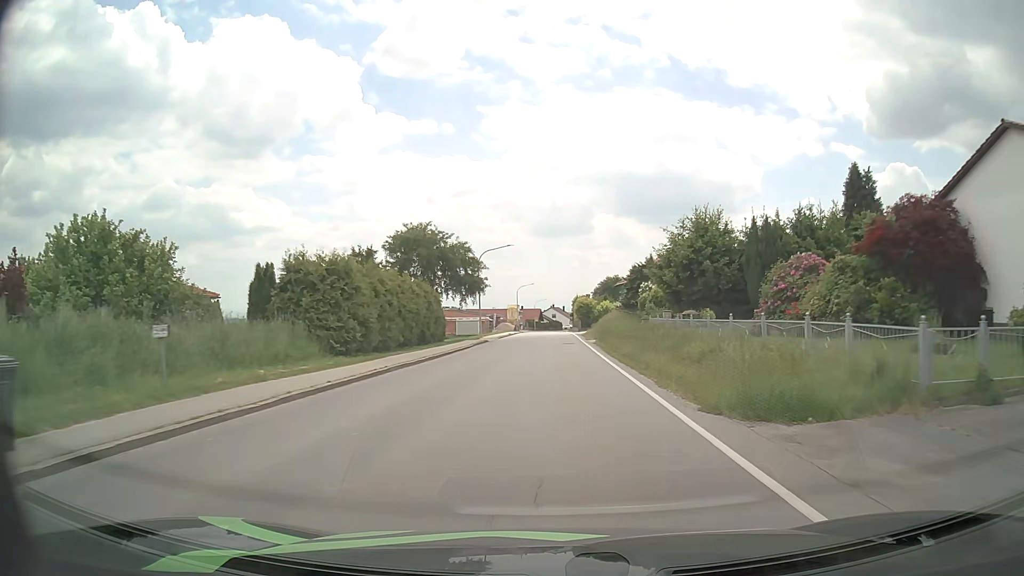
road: secondary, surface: asphalt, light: Day
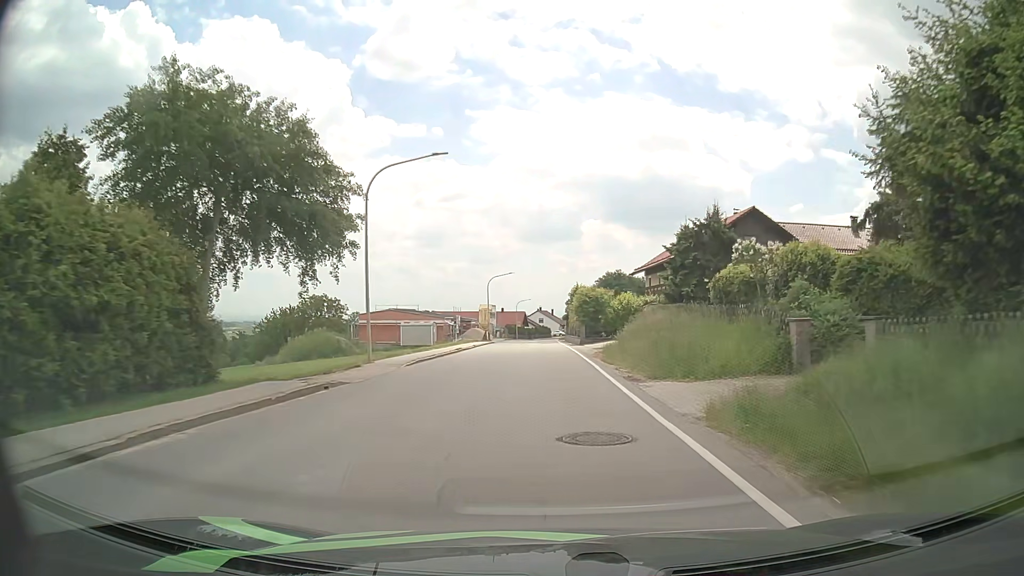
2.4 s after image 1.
(+0.5, +31.6) m; +1°
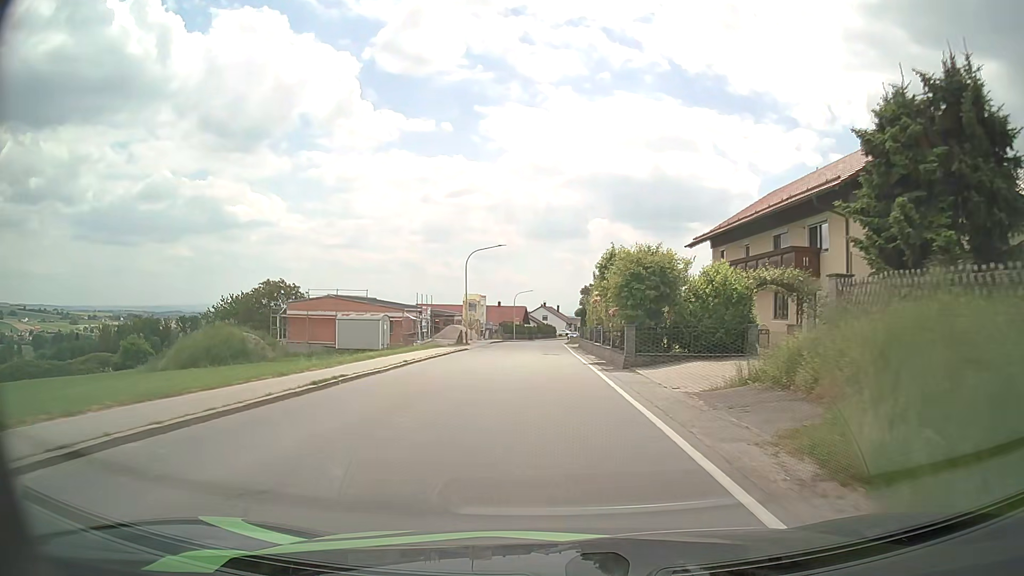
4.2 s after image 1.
(-0.1, +24.1) m; 0°
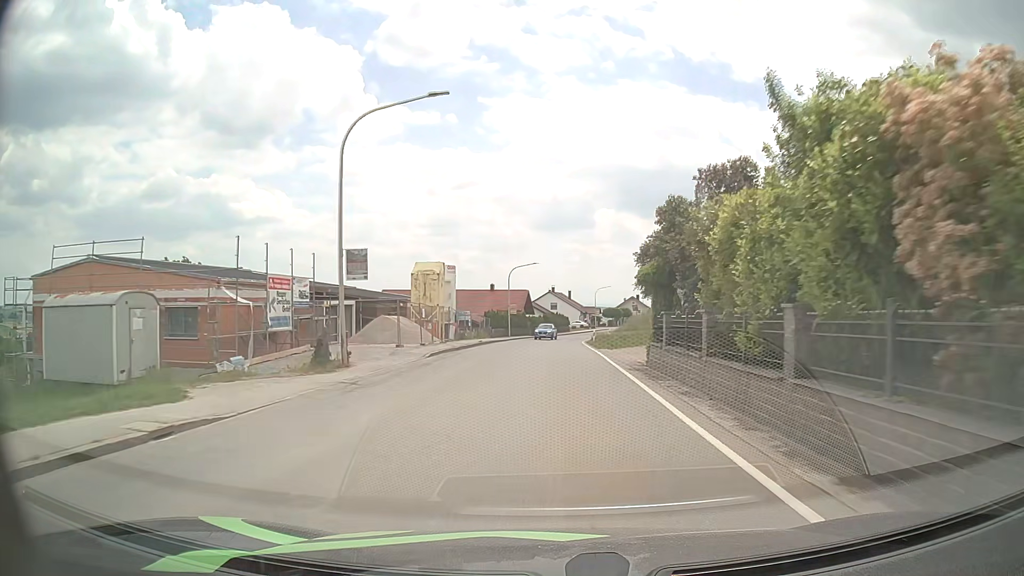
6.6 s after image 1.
(-0.2, +32.6) m; -1°
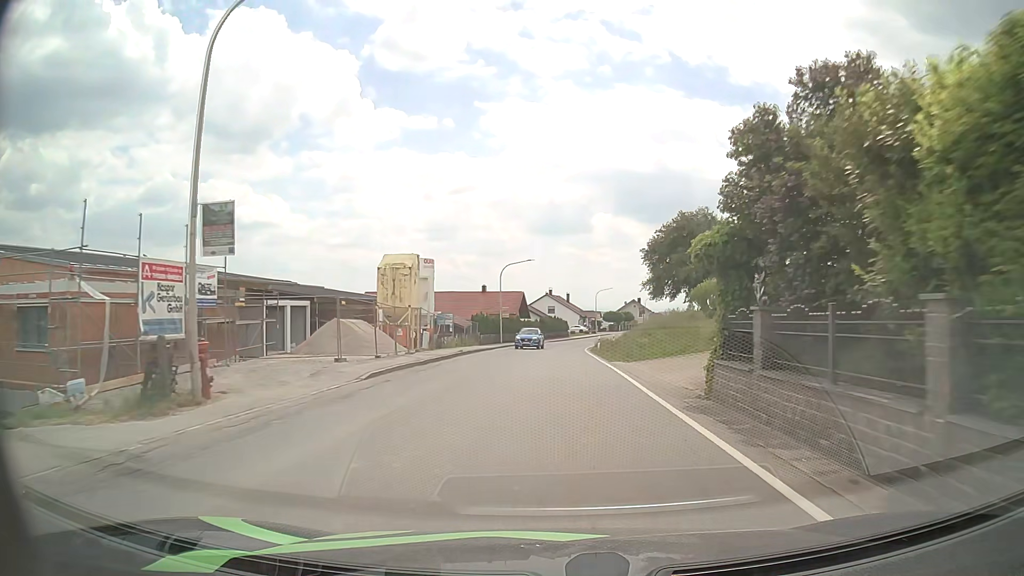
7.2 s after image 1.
(0.0, +8.0) m; 0°
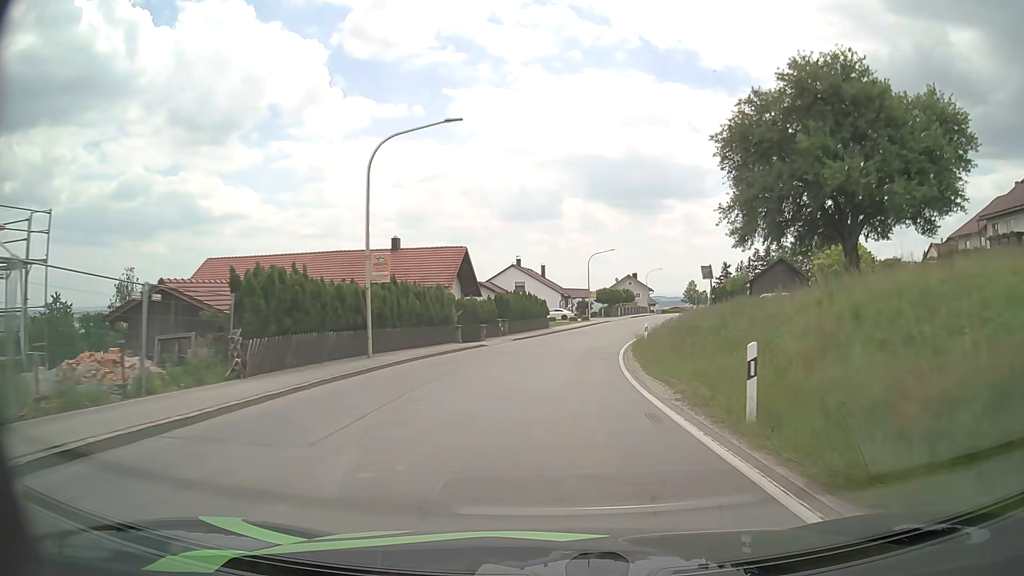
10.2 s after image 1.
(+0.5, +38.6) m; +2°
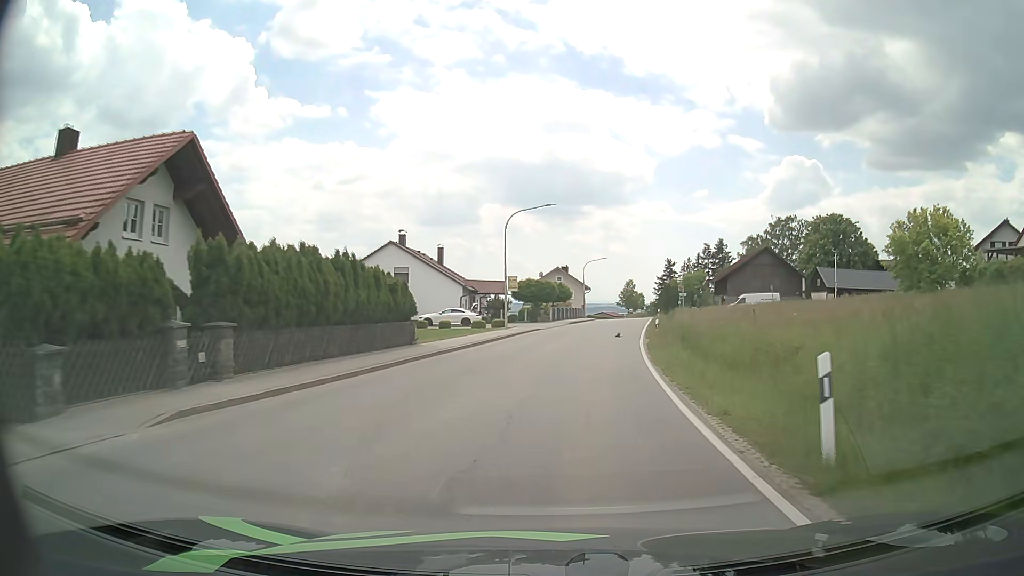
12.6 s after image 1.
(+1.6, +29.8) m; +7°
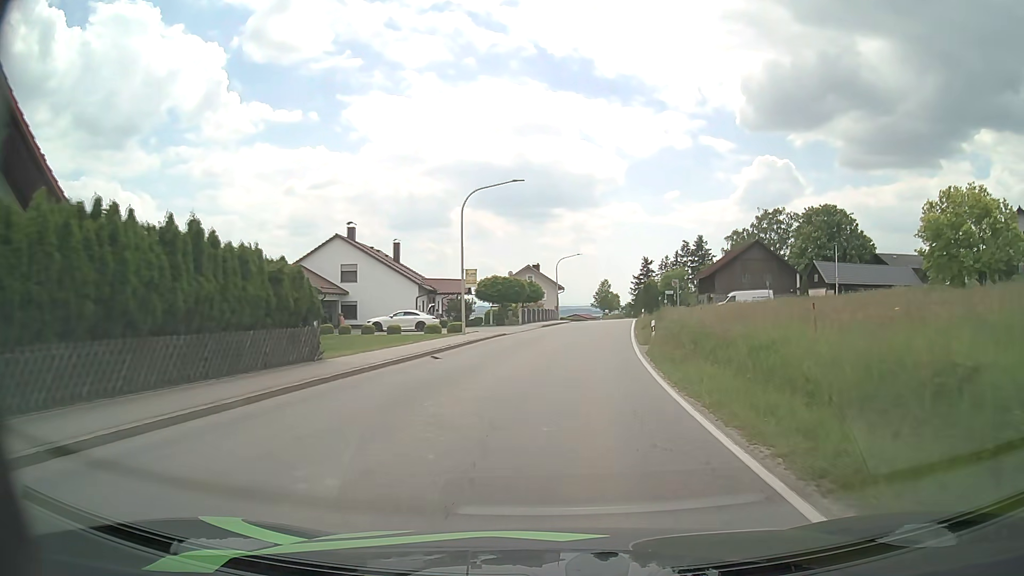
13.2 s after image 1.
(+0.1, +7.6) m; +2°
(0, +10) (+1, +20) (+2, +30) (+3, +40) (+5, +50) (+6, +60) (+7, +70) (+7, +80) (+7, +90) (+7, +100) m
